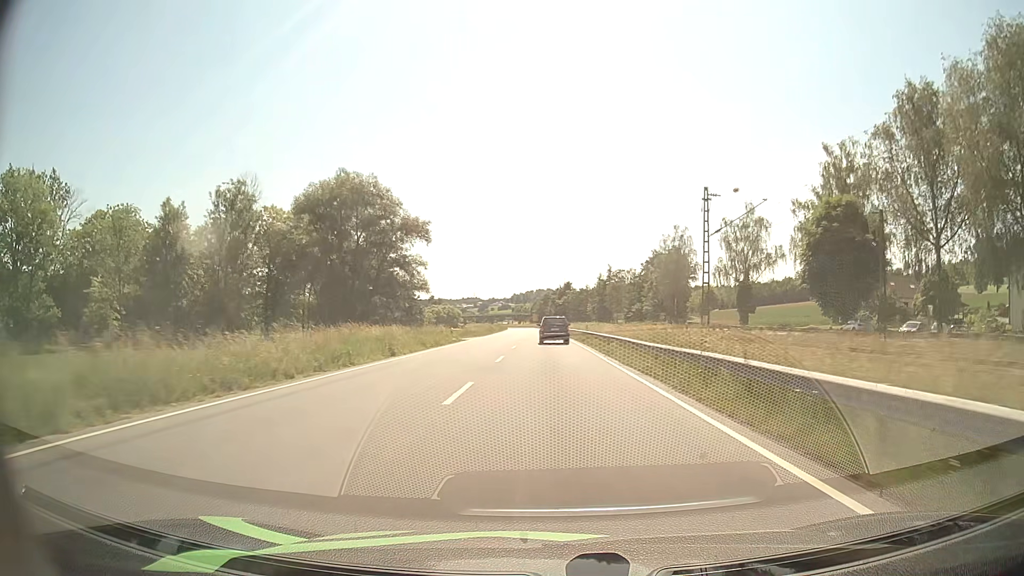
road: primary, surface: asphalt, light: Day
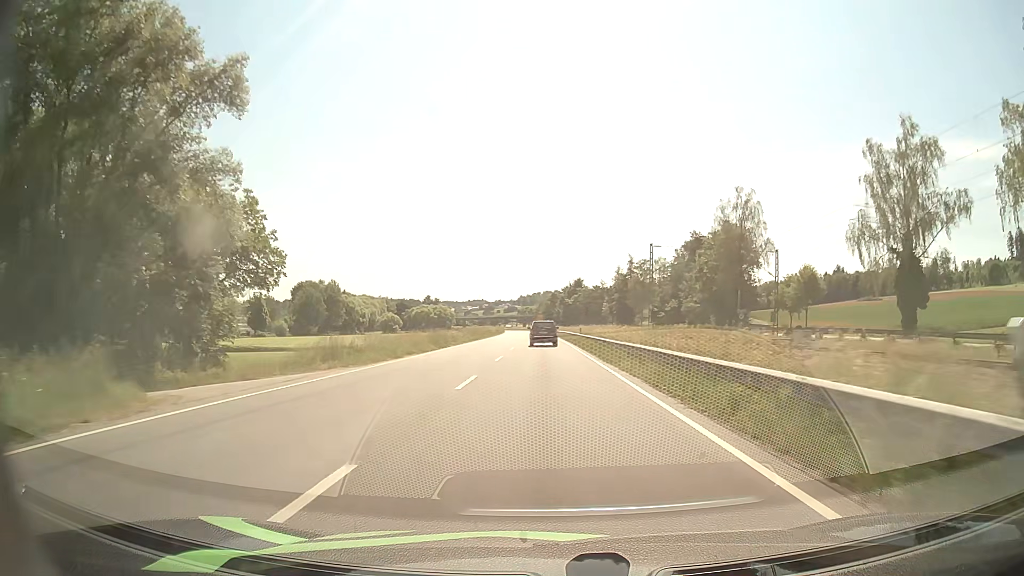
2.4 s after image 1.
(-0.1, +45.1) m; 0°
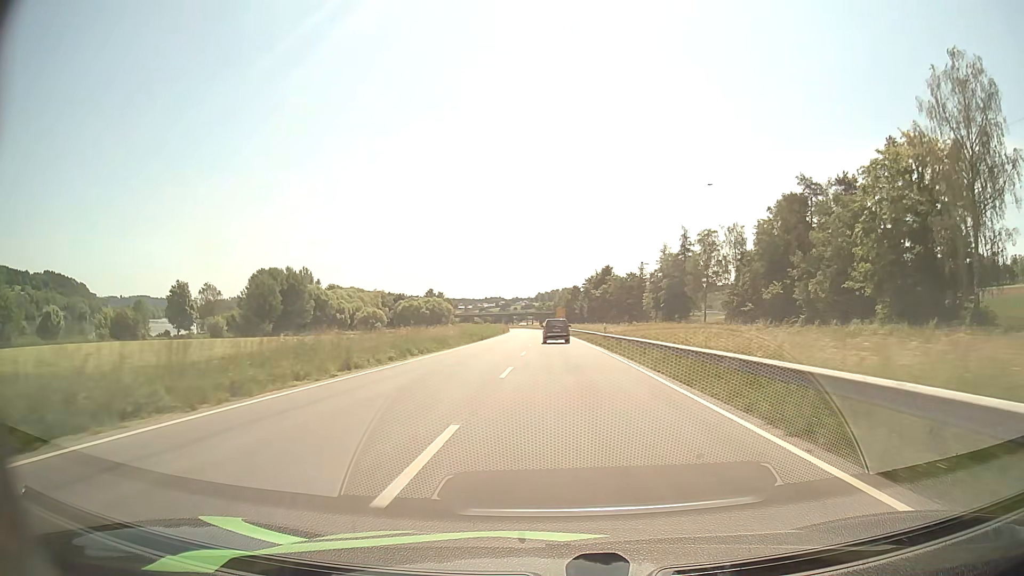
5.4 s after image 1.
(-1.2, +57.8) m; -2°
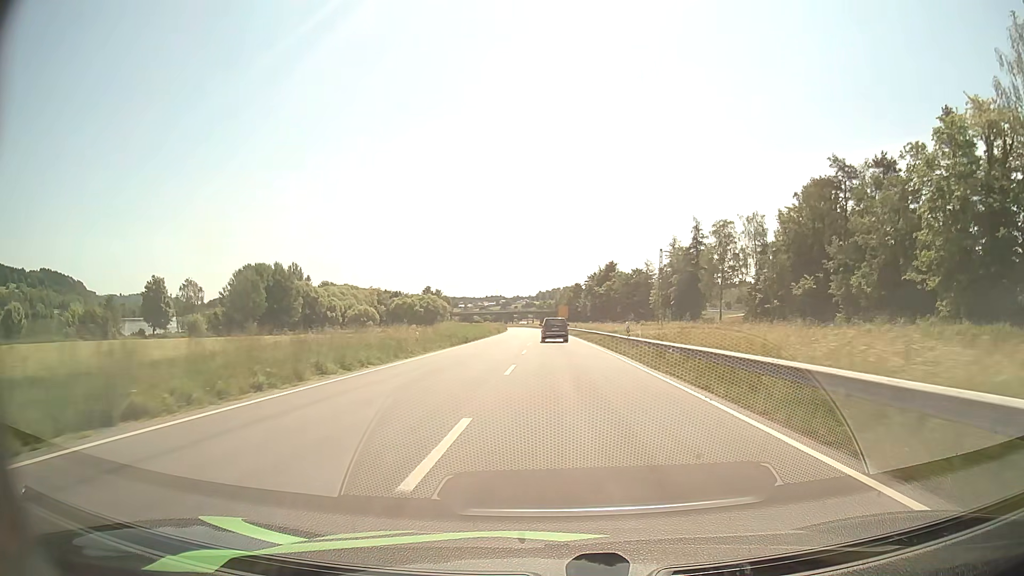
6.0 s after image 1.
(0.0, +11.6) m; 0°
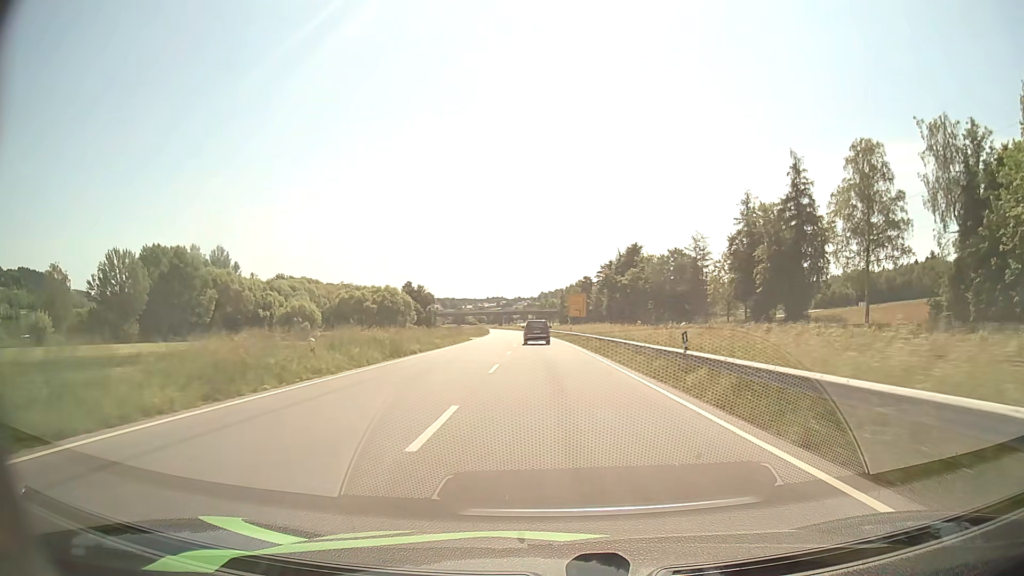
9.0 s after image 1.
(0.0, +58.9) m; 0°
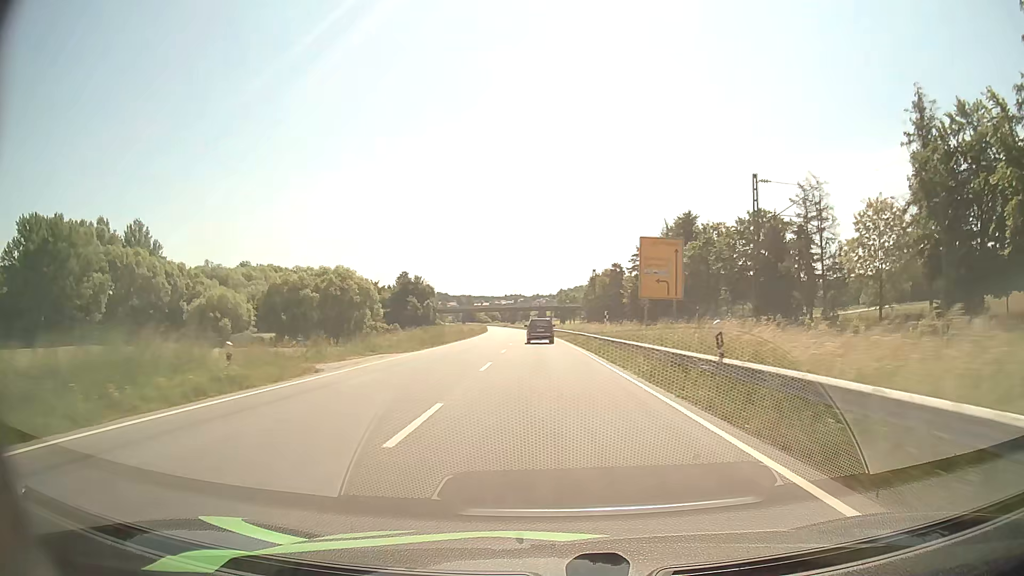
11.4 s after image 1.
(-0.6, +48.3) m; -2°
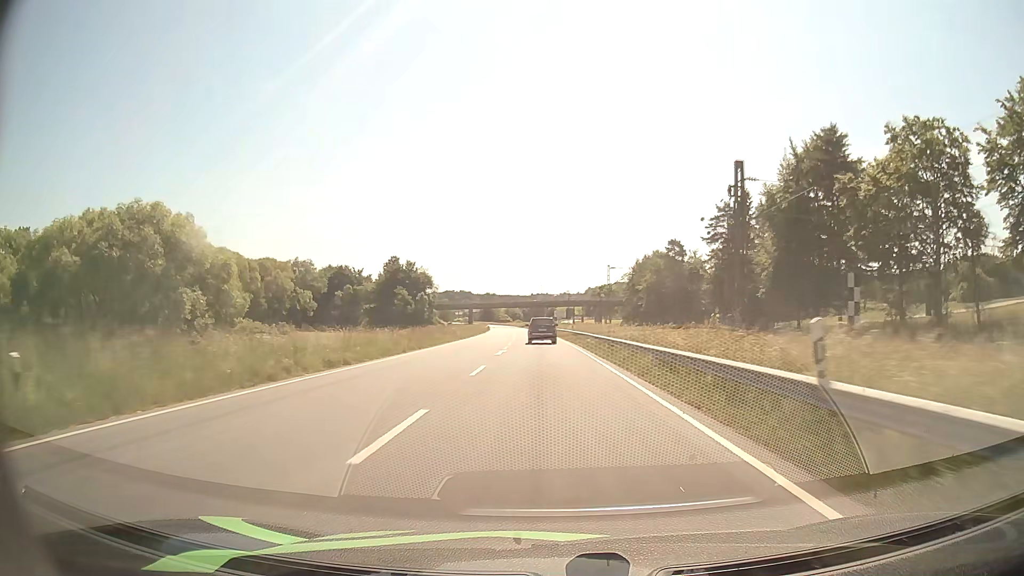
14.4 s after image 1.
(-1.2, +60.8) m; -2°
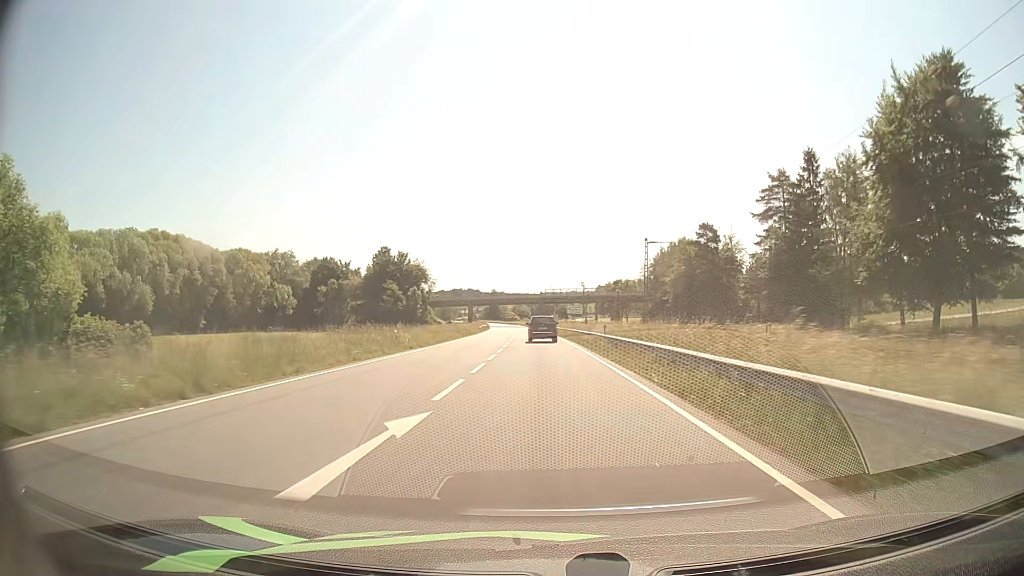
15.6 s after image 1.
(-0.2, +23.9) m; -1°
(0, +10) (0, +20) (0, +30) (0, +40) (-1, +50) (-1, +60) (-2, +70) (-2, +80) (-2, +90) (-3, +100) m
